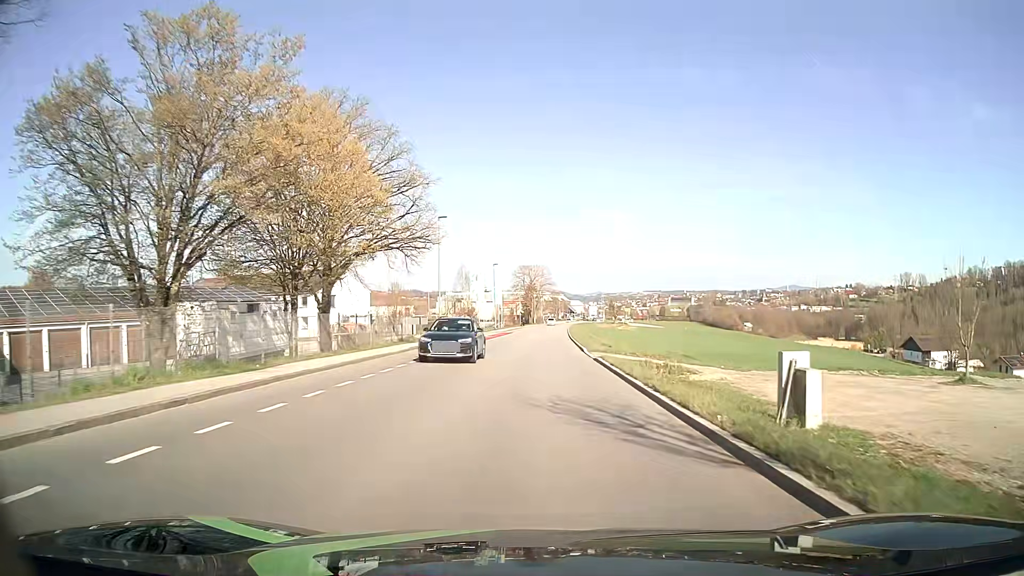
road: tertiary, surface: asphalt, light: Day
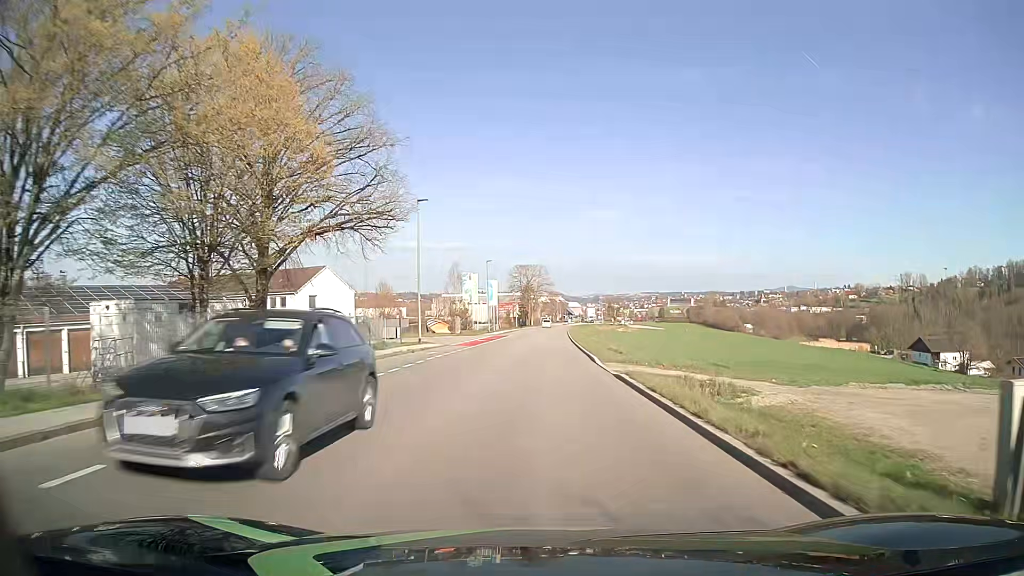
(0.0, +7.1) m; 0°
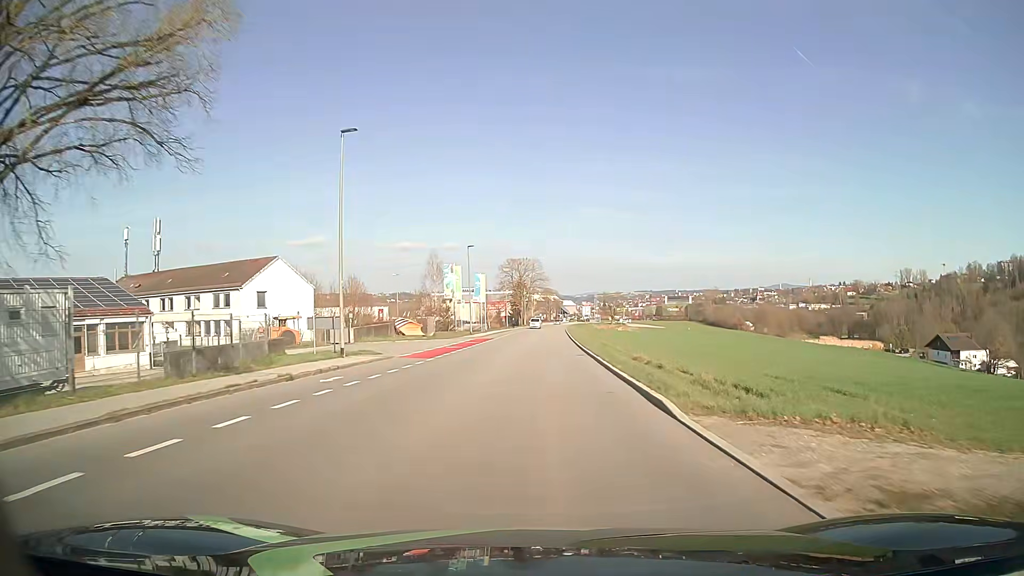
(0.0, +14.5) m; 0°
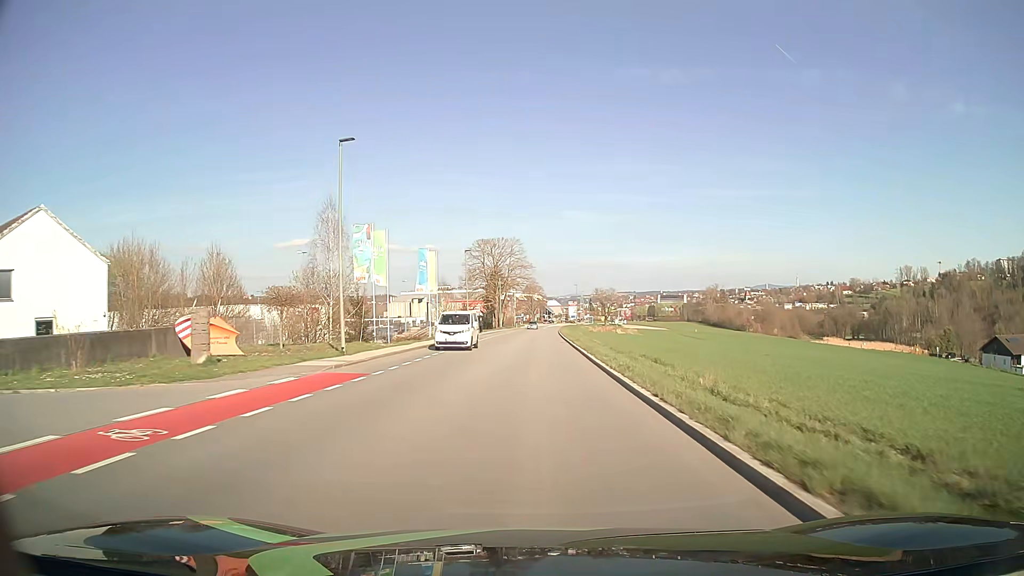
(+0.6, +37.1) m; +1°
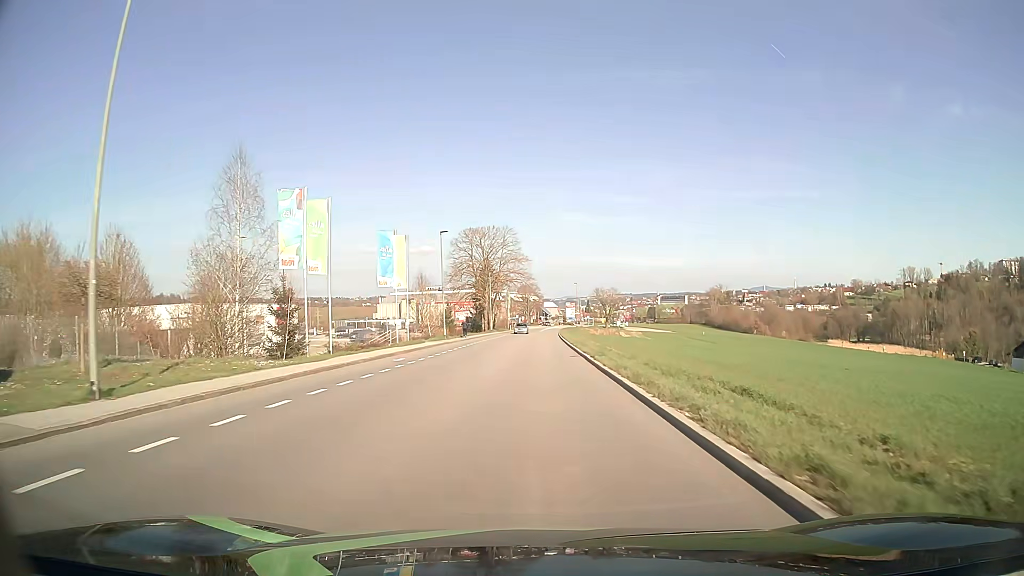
(+0.1, +15.0) m; 0°
(0, +10) (0, +20) (0, +30) (0, +40) (0, +50) (+1, +60) (+1, +70) (+1, +80) (+1, +90) (+2, +100) m
